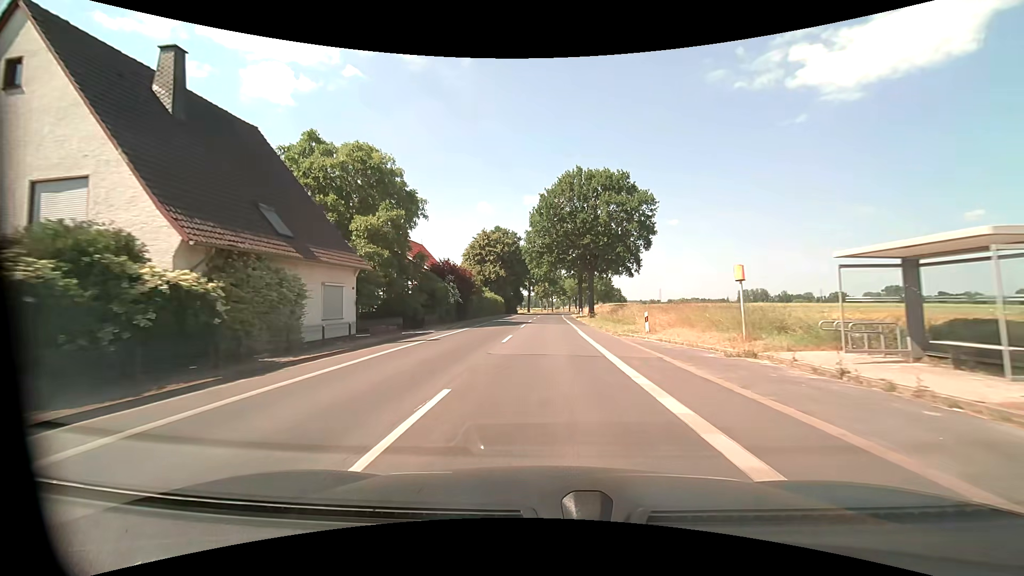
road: tertiary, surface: asphalt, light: Day
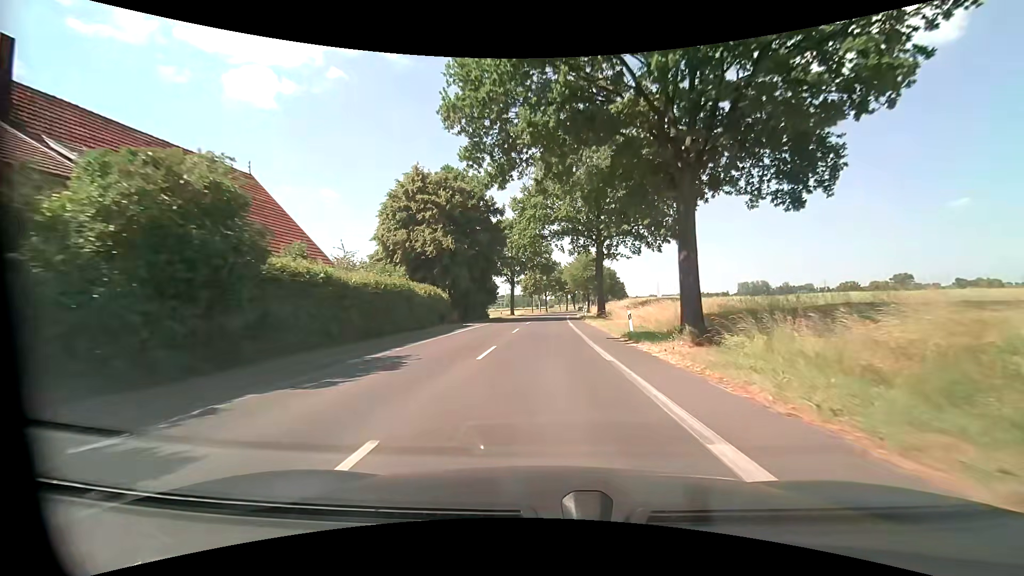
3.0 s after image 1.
(+0.4, +40.6) m; +1°
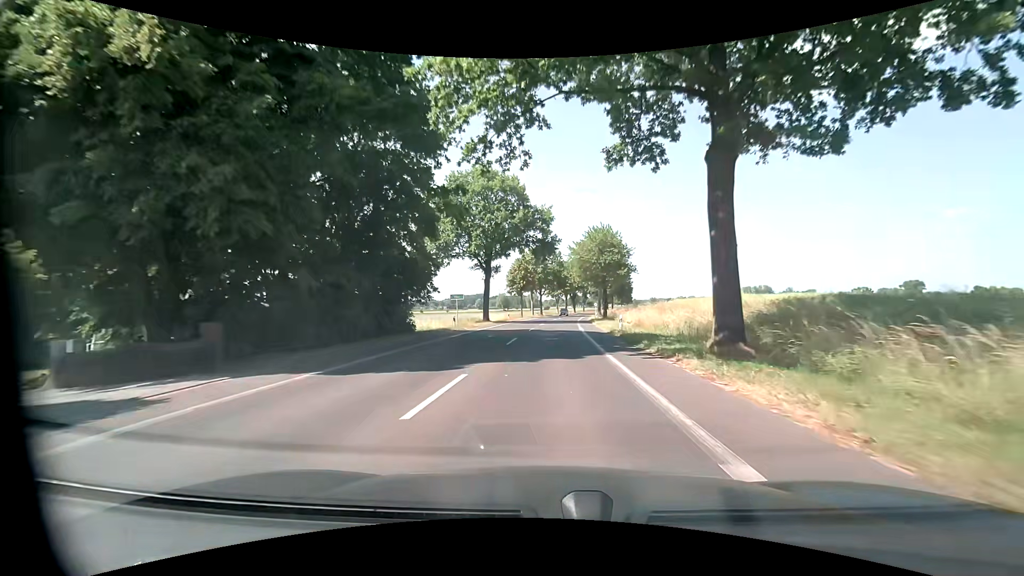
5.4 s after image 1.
(-0.1, +32.5) m; 0°
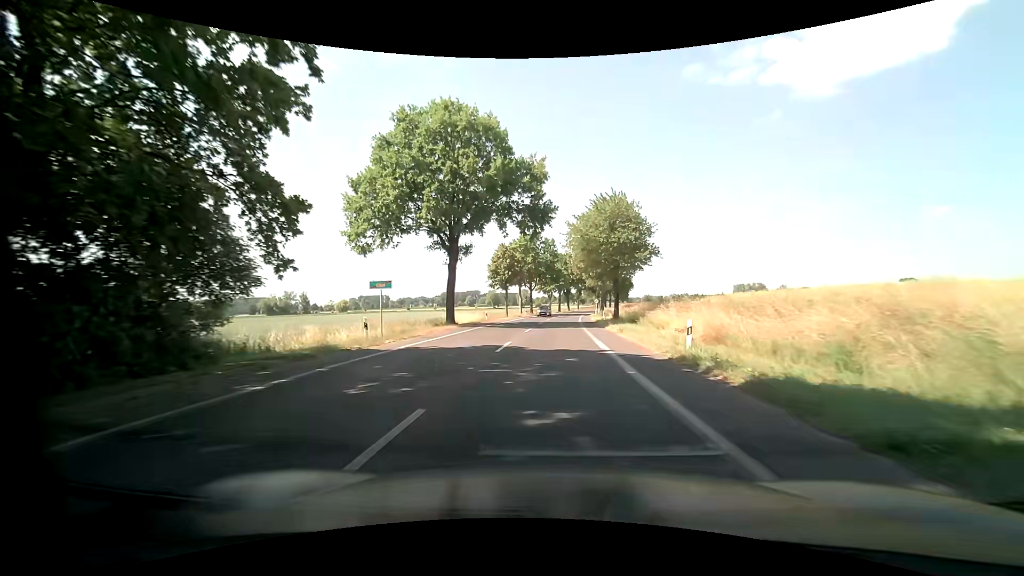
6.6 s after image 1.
(0.0, +16.3) m; +1°
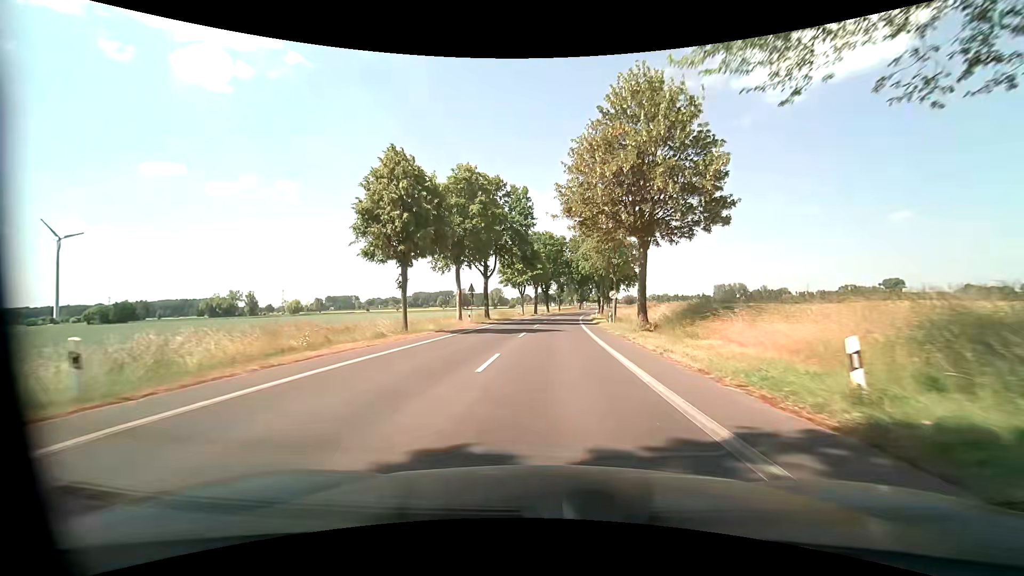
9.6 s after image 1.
(+0.8, +41.9) m; +2°
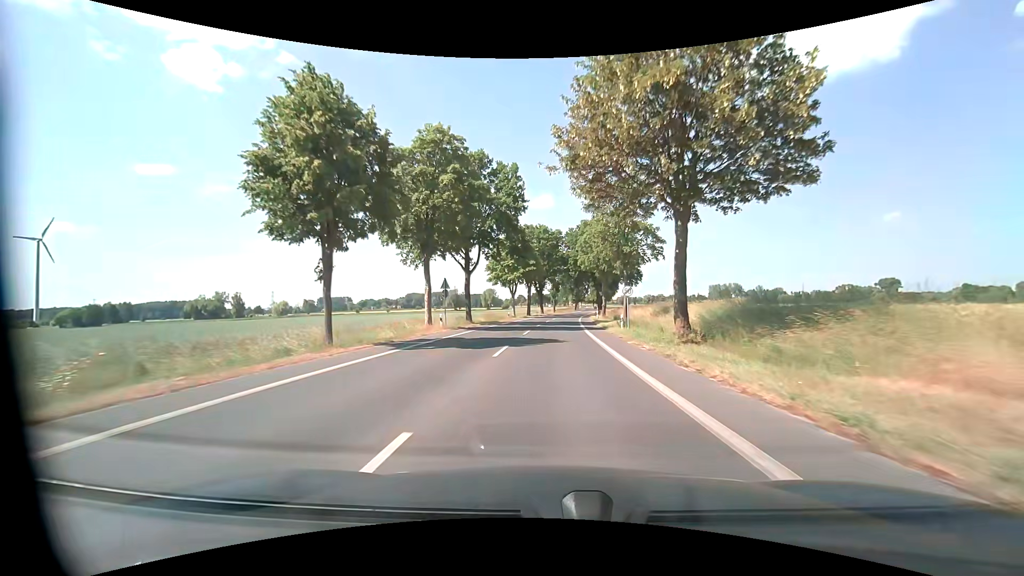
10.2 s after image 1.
(0.0, +9.2) m; +1°
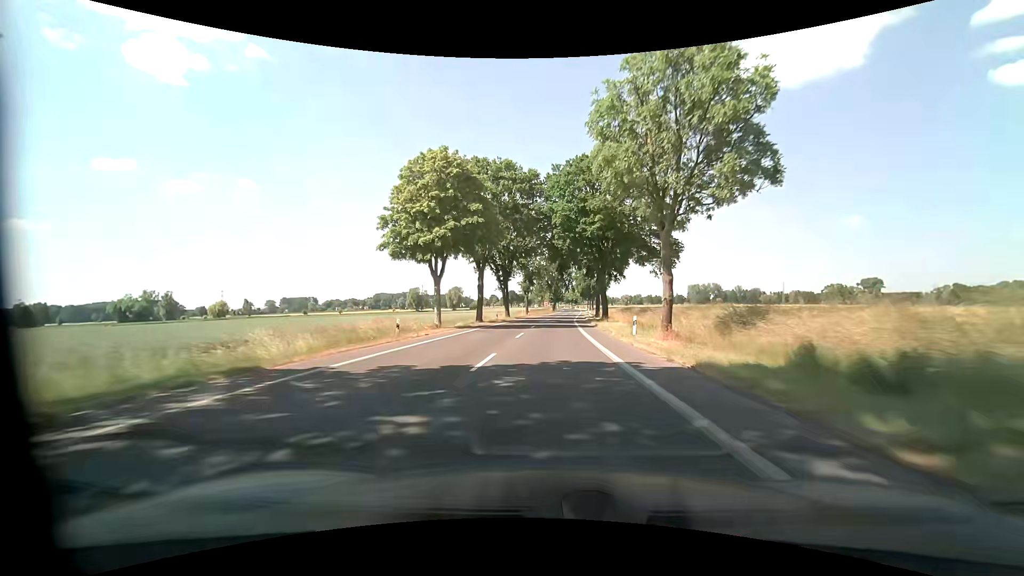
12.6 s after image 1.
(+0.9, +41.2) m; +2°
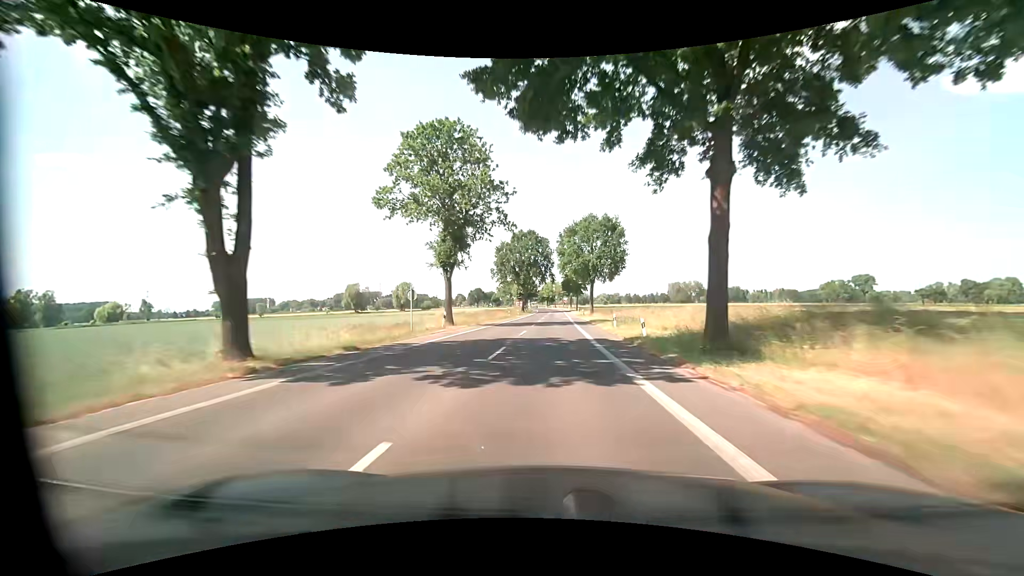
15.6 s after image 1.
(+2.1, +60.5) m; +3°
(0, +10) (0, +20) (0, +30) (0, +40) (+1, +50) (+1, +60) (+1, +70) (+2, +80) (+2, +90) (+2, +100) m
